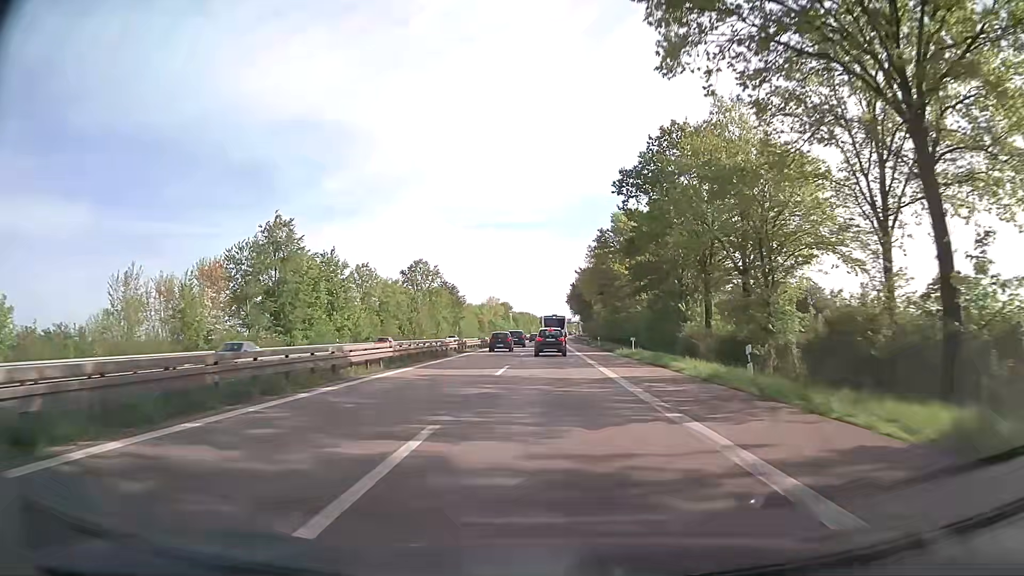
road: trunk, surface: asphalt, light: Day
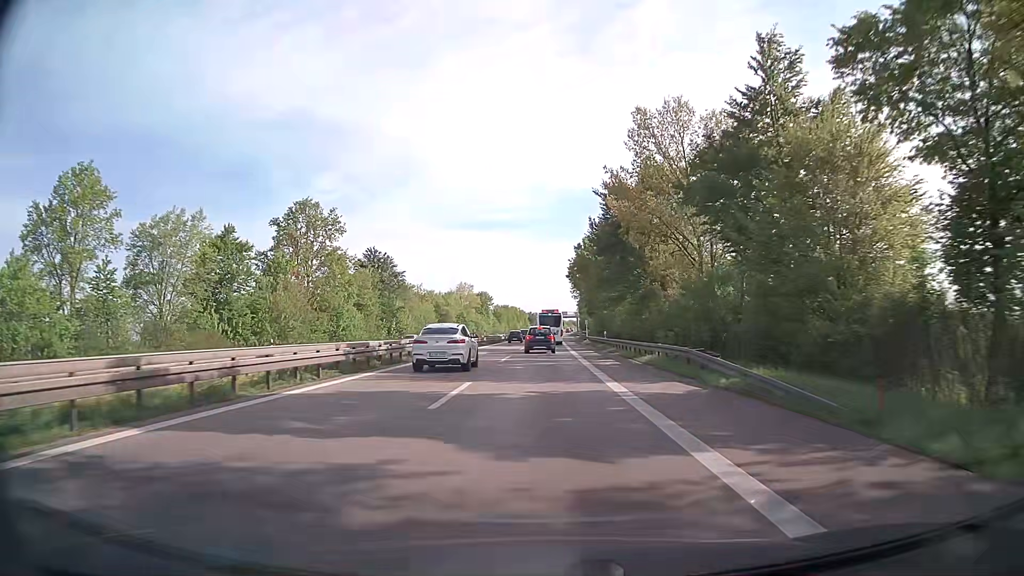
(+0.8, +64.5) m; +1°
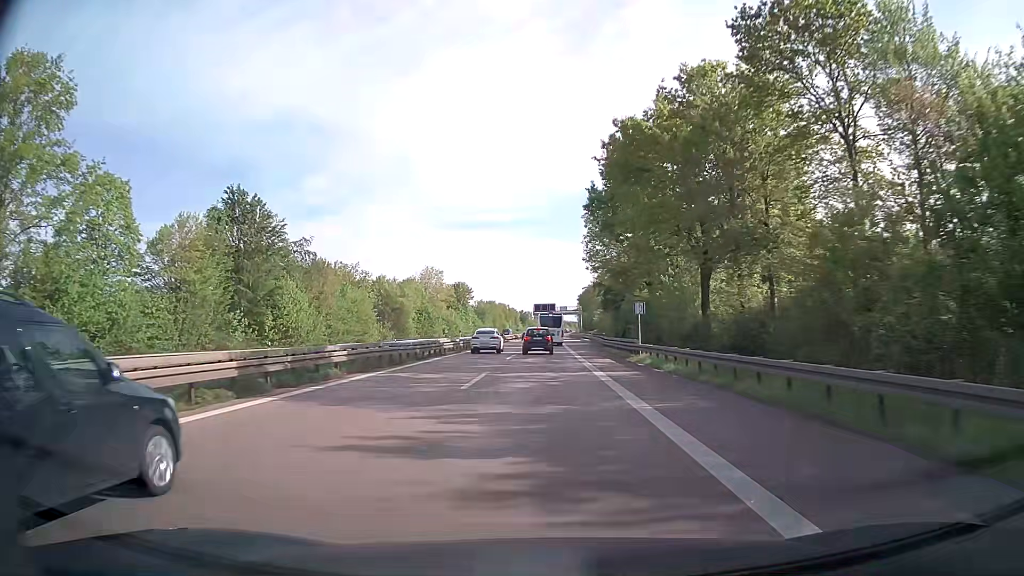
(+0.3, +50.1) m; 0°
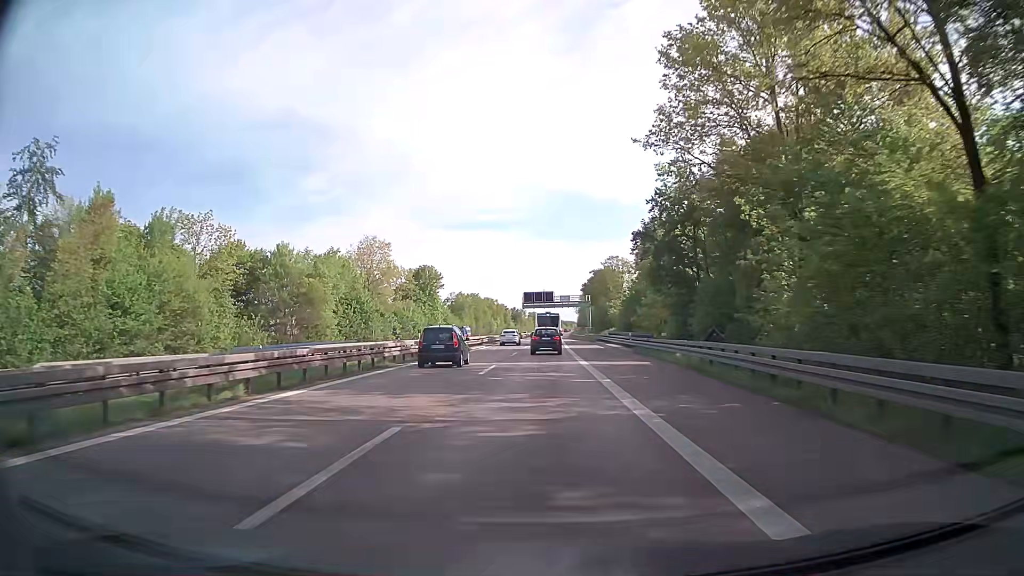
(+0.6, +48.9) m; +1°
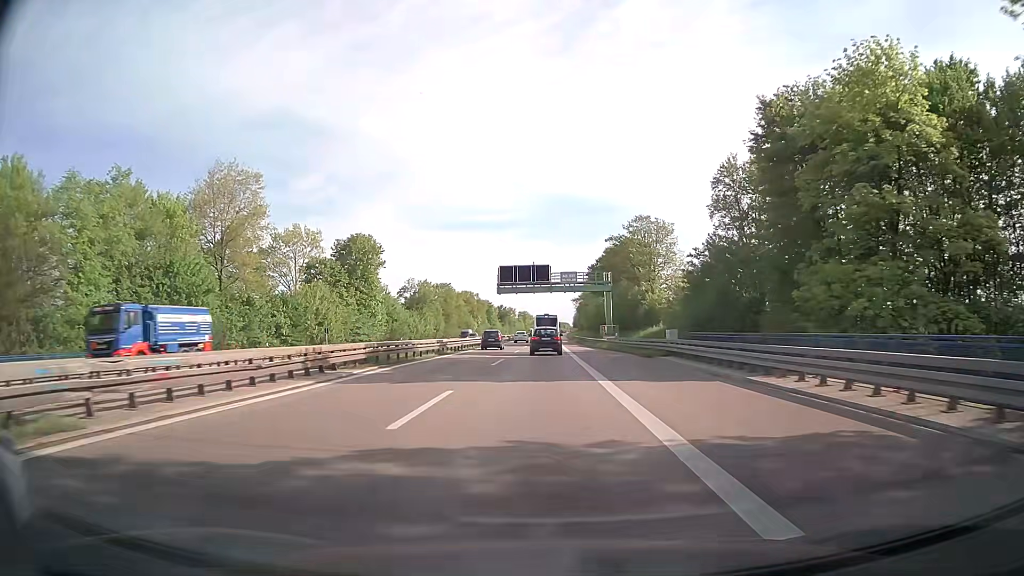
(+0.3, +48.5) m; +1°
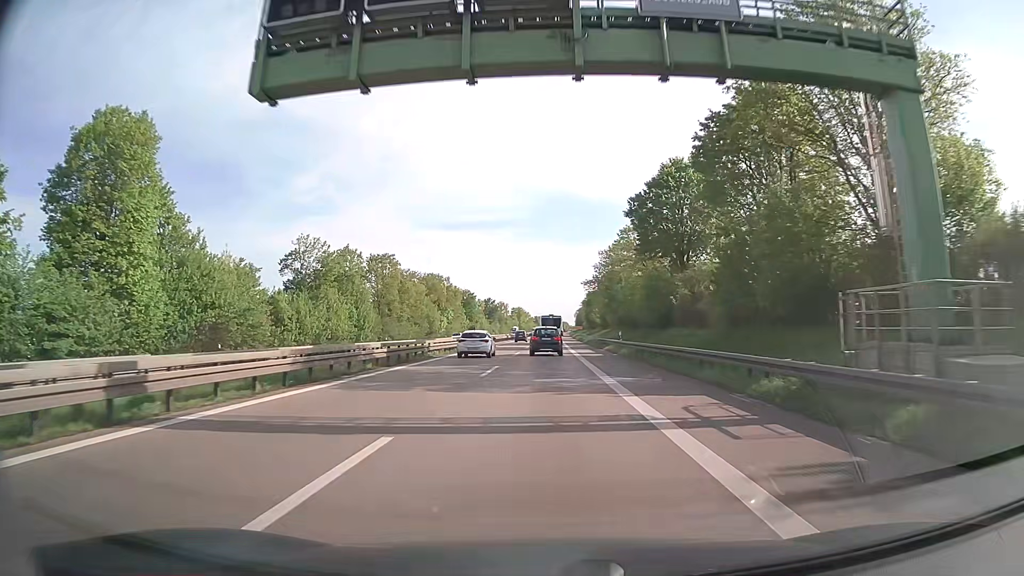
(+0.2, +61.3) m; 0°
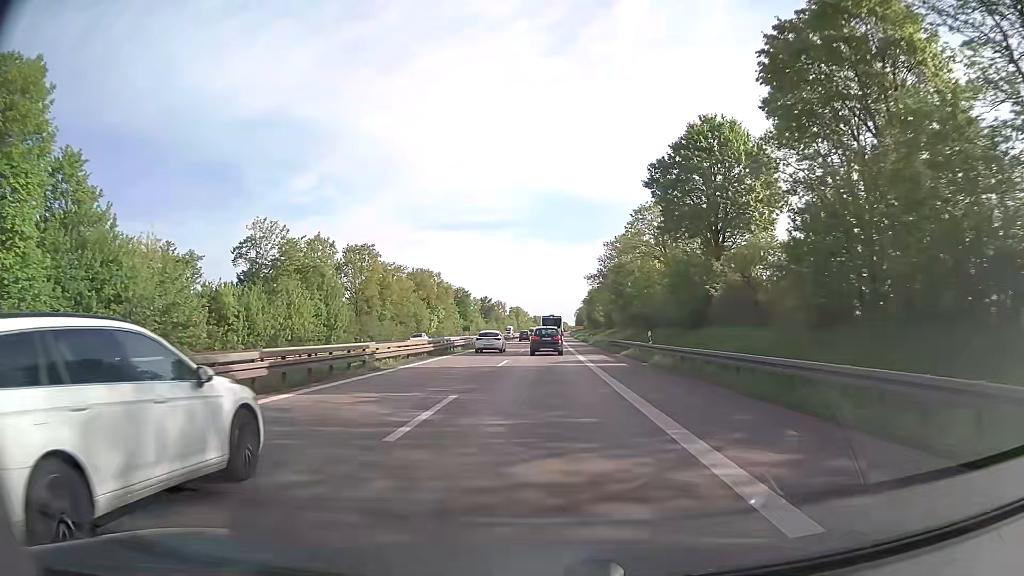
(0.0, +12.3) m; 0°
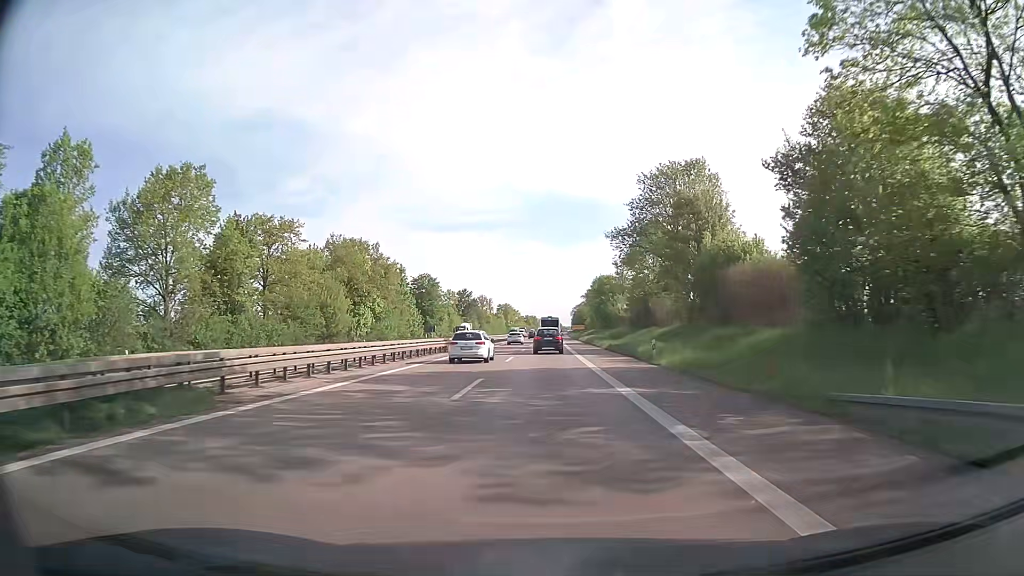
(-0.1, +48.8) m; 0°
(0, +10) (0, +20) (0, +30) (0, +40) (0, +50) (0, +60) (0, +70) (+1, +80) (+1, +90) (+1, +100) m
